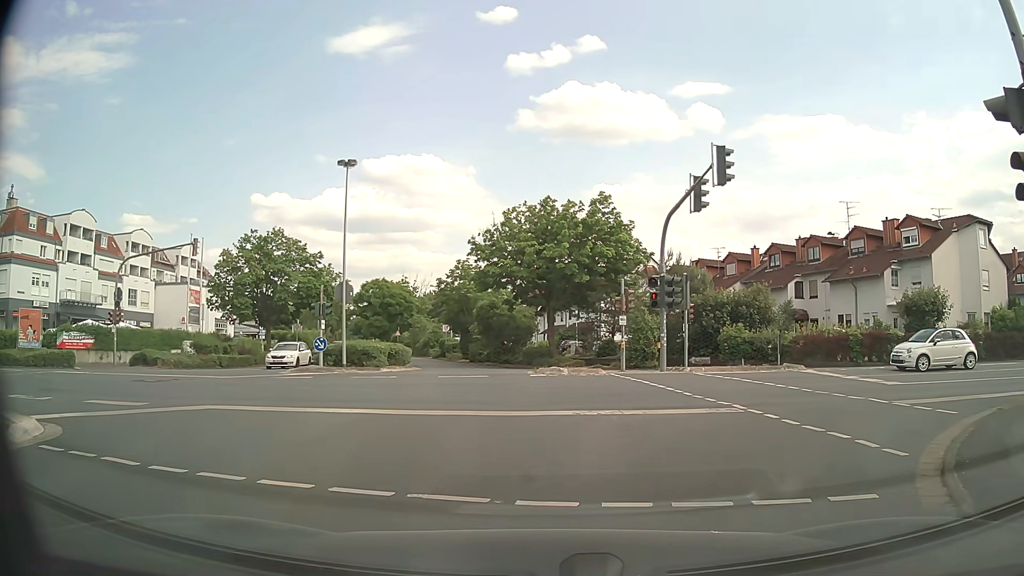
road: unclassified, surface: asphalt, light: Day
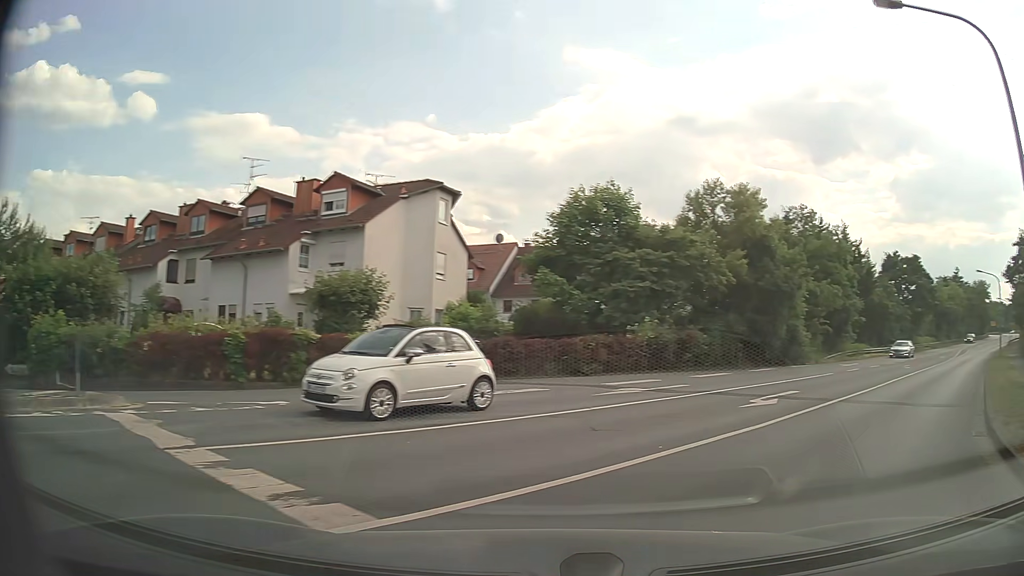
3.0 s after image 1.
(+4.7, +12.8) m; +49°
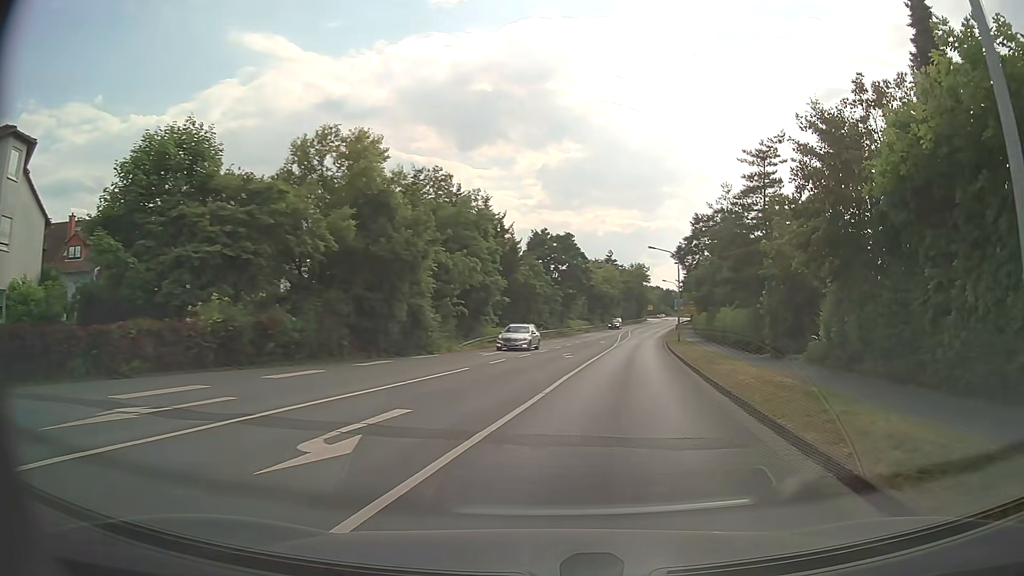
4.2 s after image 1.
(+2.6, +7.5) m; +32°
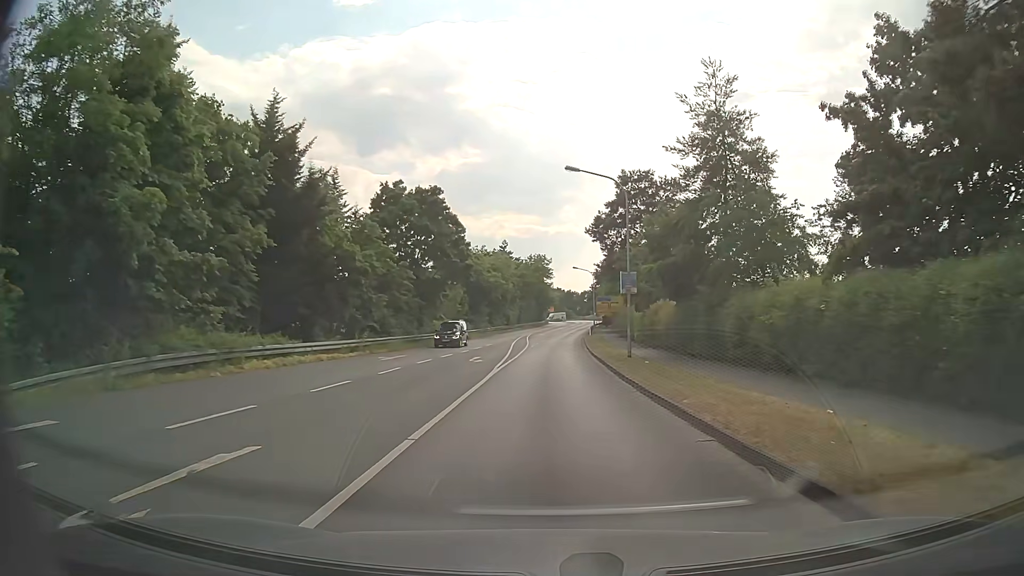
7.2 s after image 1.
(+3.5, +28.5) m; +9°
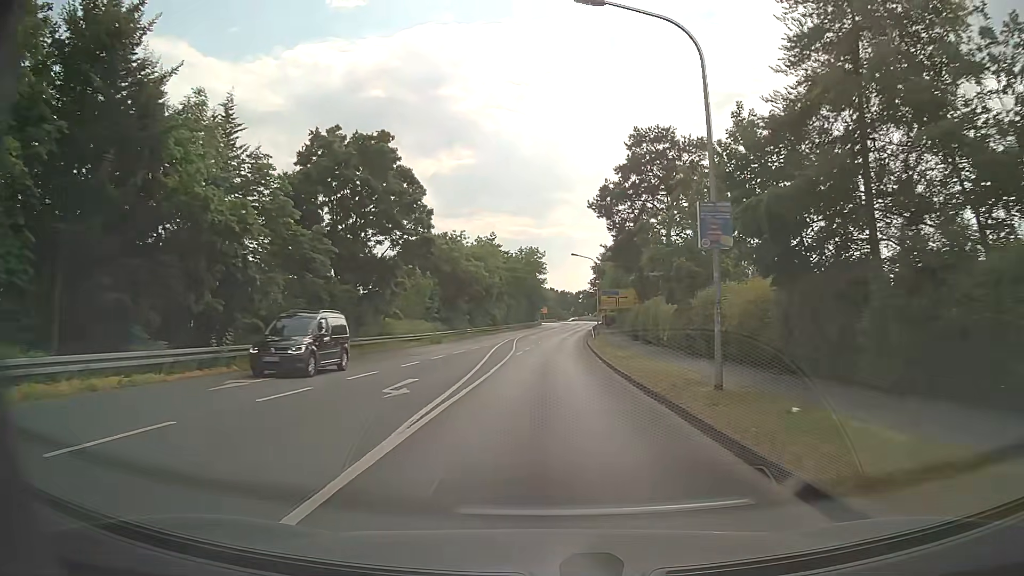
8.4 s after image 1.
(0.0, +14.9) m; +1°
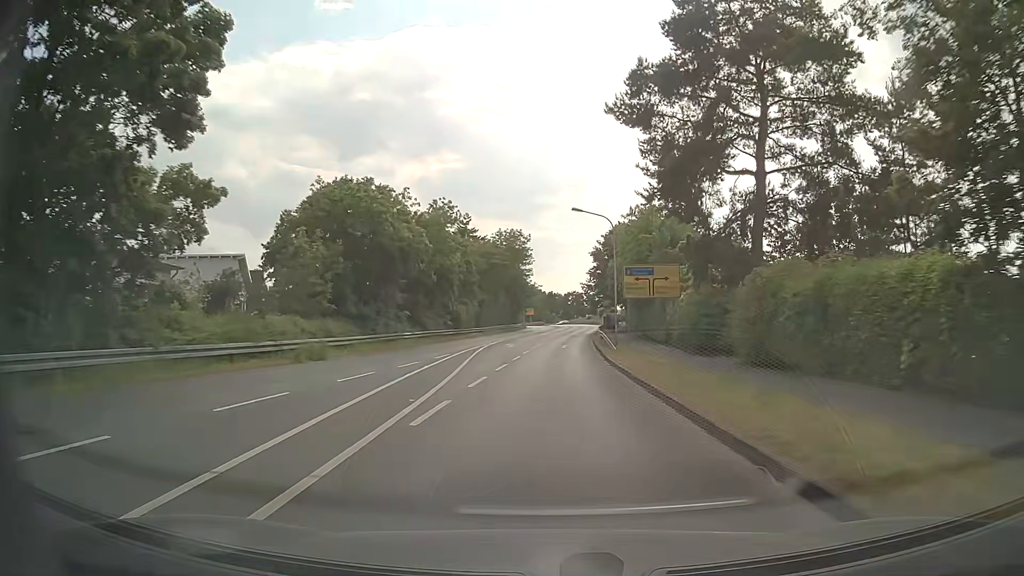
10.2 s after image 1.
(+0.1, +25.3) m; +1°
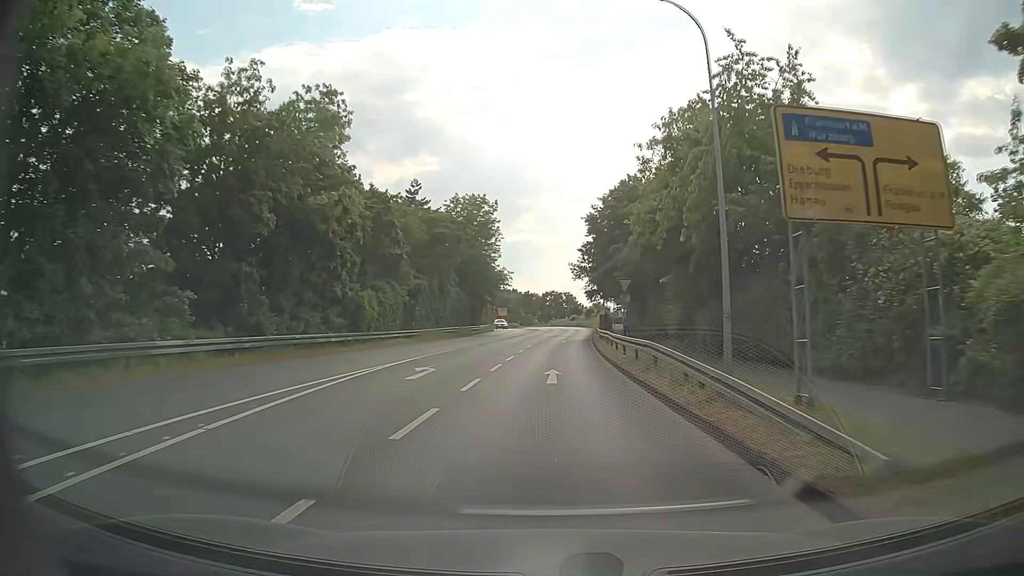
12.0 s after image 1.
(+0.5, +26.2) m; +2°
